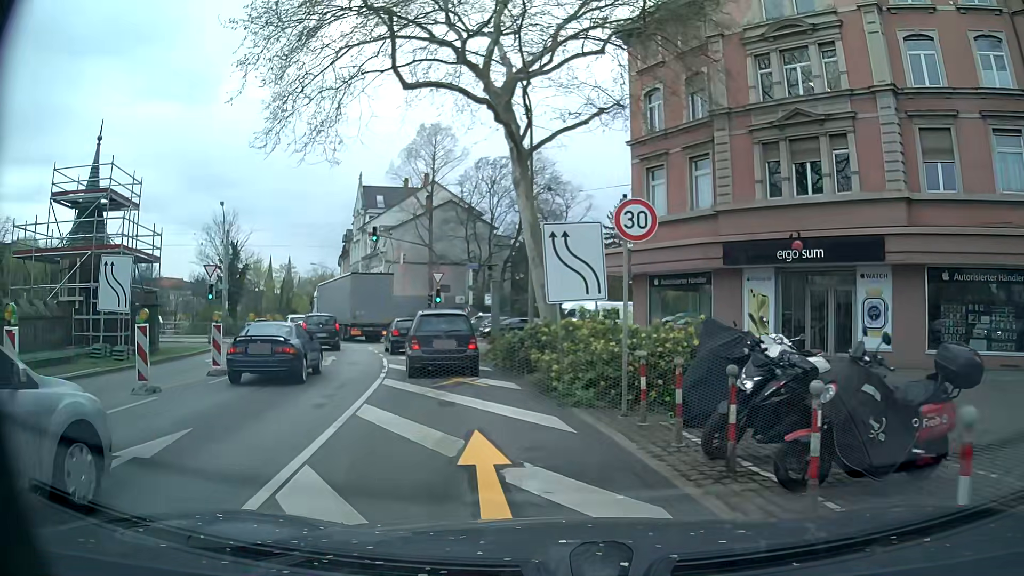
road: primary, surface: asphalt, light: Day
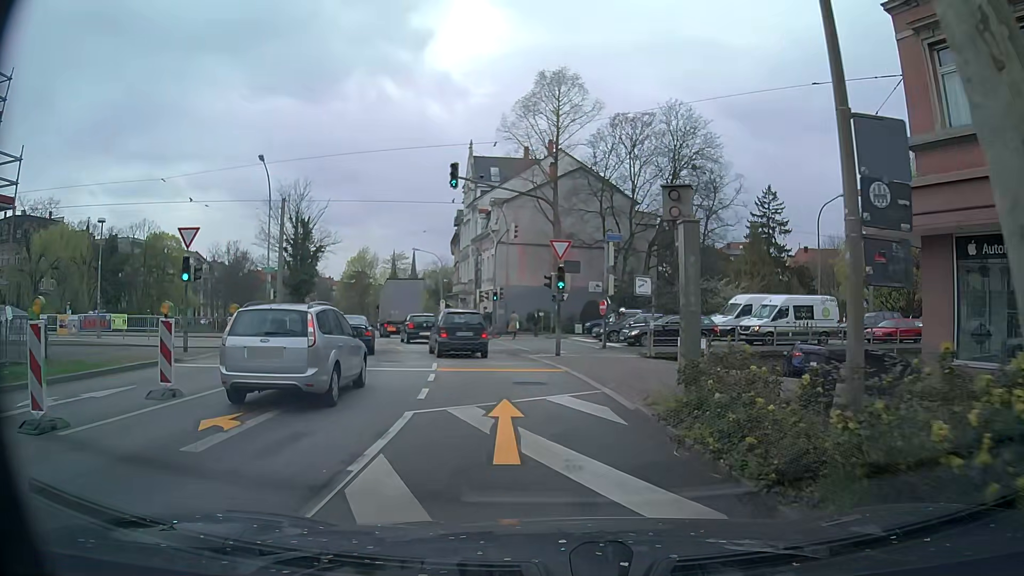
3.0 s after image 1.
(-1.8, +14.3) m; -12°
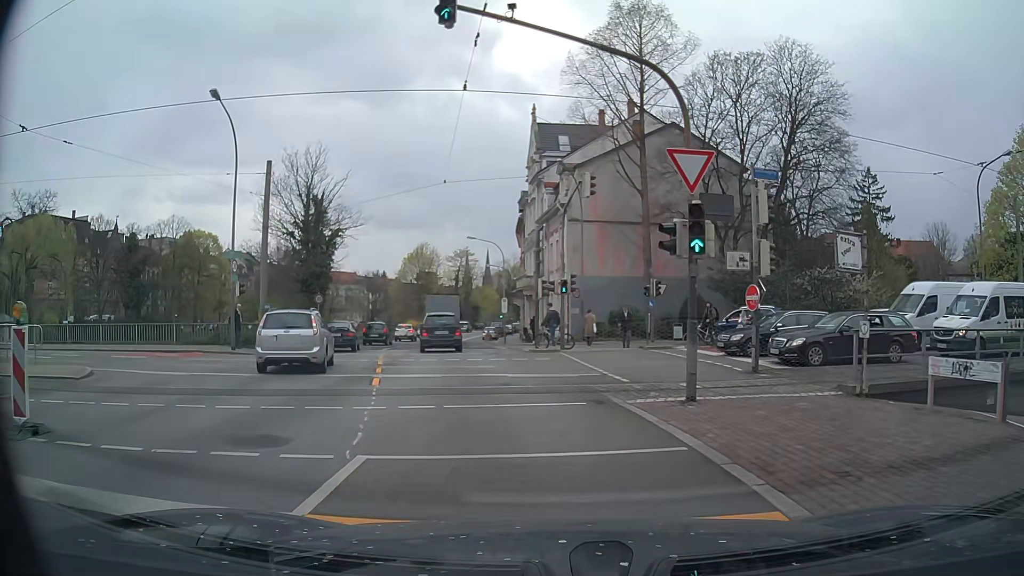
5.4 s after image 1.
(-0.3, +12.9) m; -6°
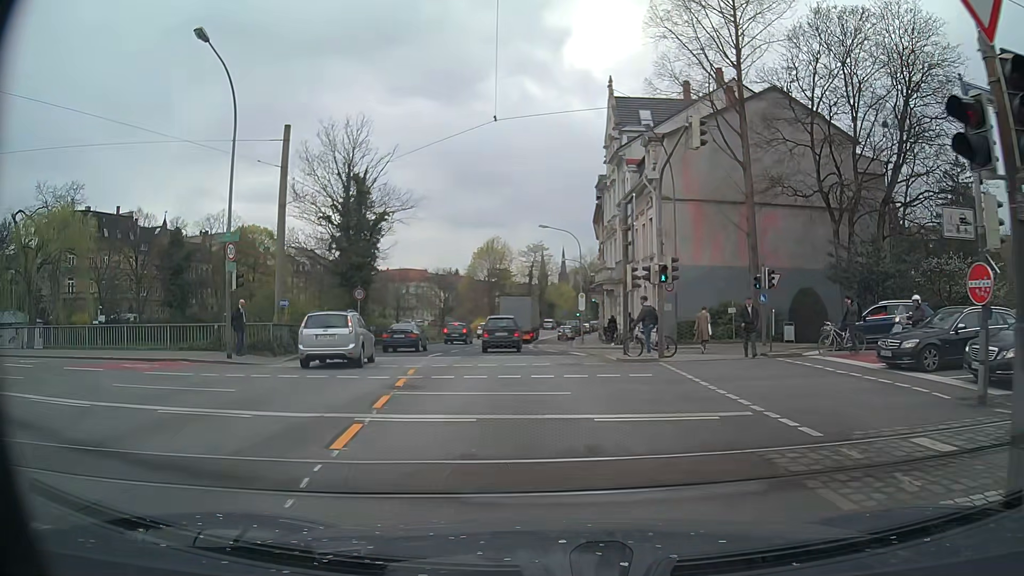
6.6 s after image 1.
(-0.3, +6.6) m; -6°
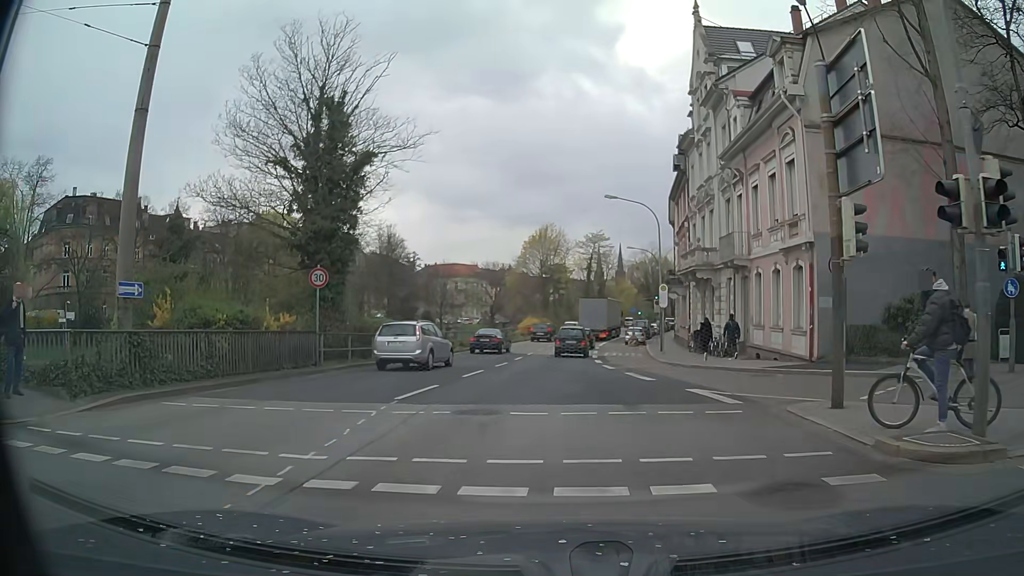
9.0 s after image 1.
(-0.9, +13.4) m; -5°
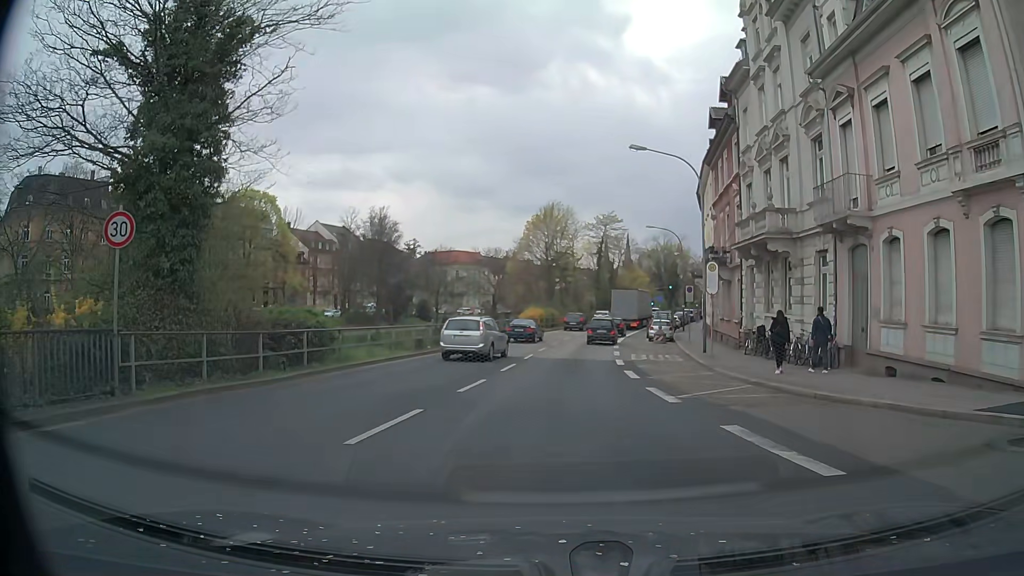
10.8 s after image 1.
(-0.1, +10.6) m; -1°
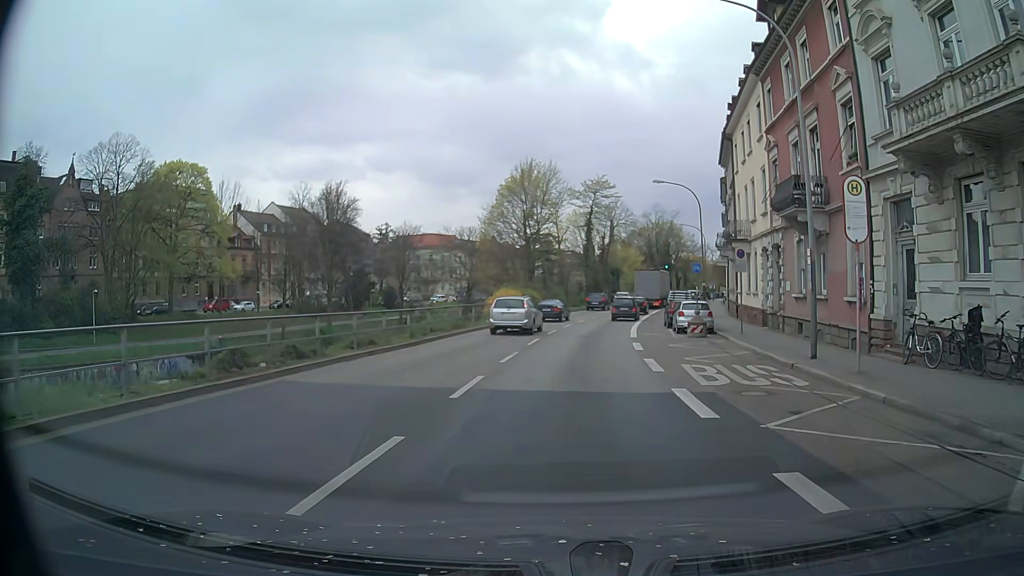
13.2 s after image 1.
(+0.1, +15.2) m; +1°
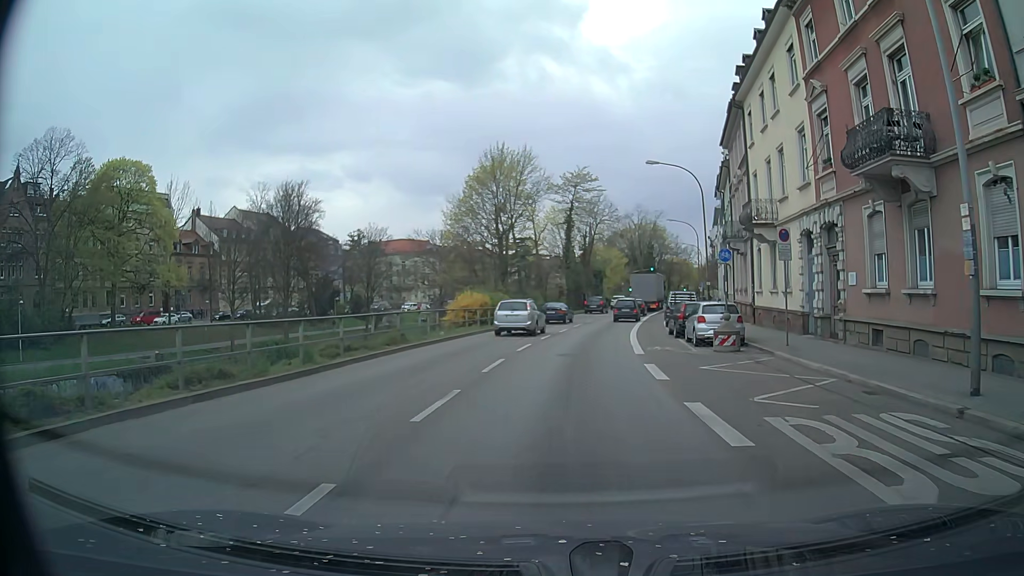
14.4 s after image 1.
(+0.2, +7.9) m; +1°
(0, +10) (+1, +20) (+2, +30) (+4, +40) (+6, +50) (+8, +59) (+10, +69) (+12, +79) (+15, +89) (+17, +98) m
